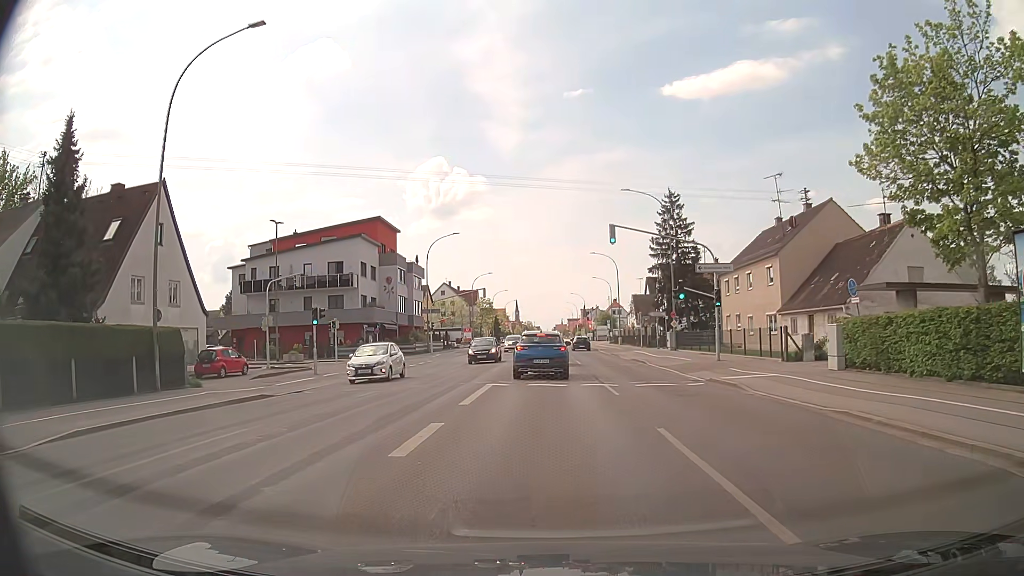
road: tertiary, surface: asphalt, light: Day
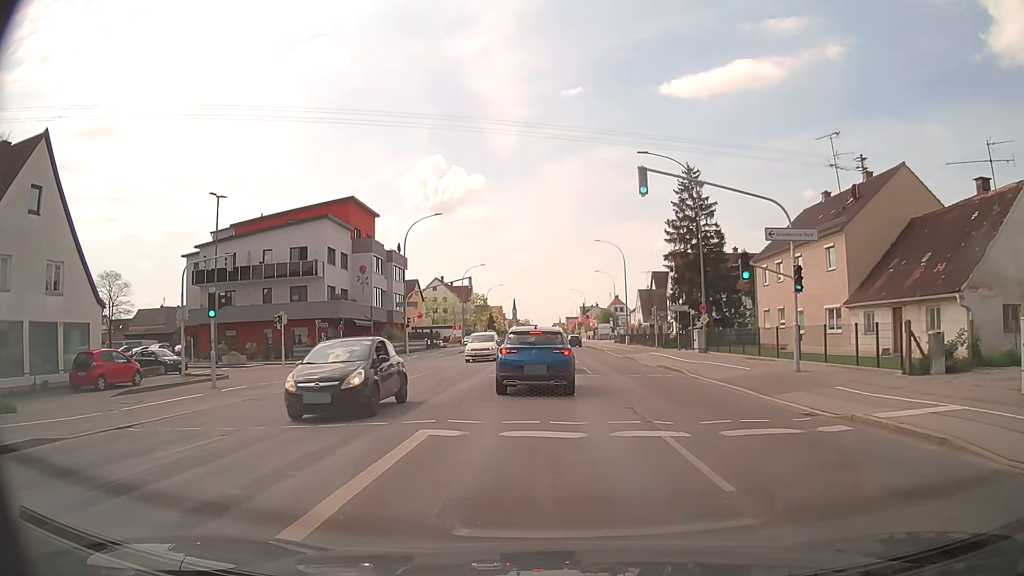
(0.0, +10.0) m; -1°
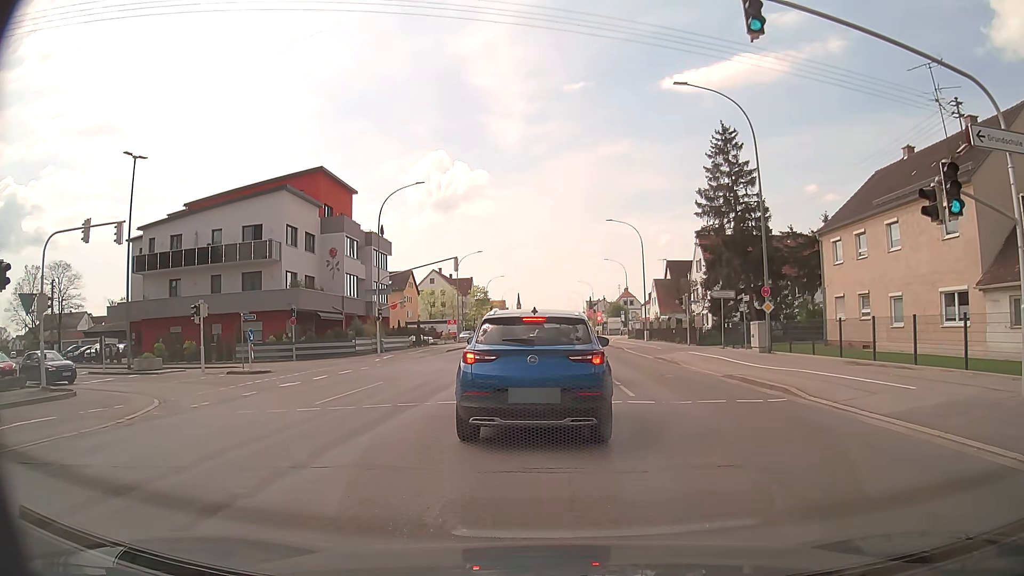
(+0.1, +10.4) m; 0°
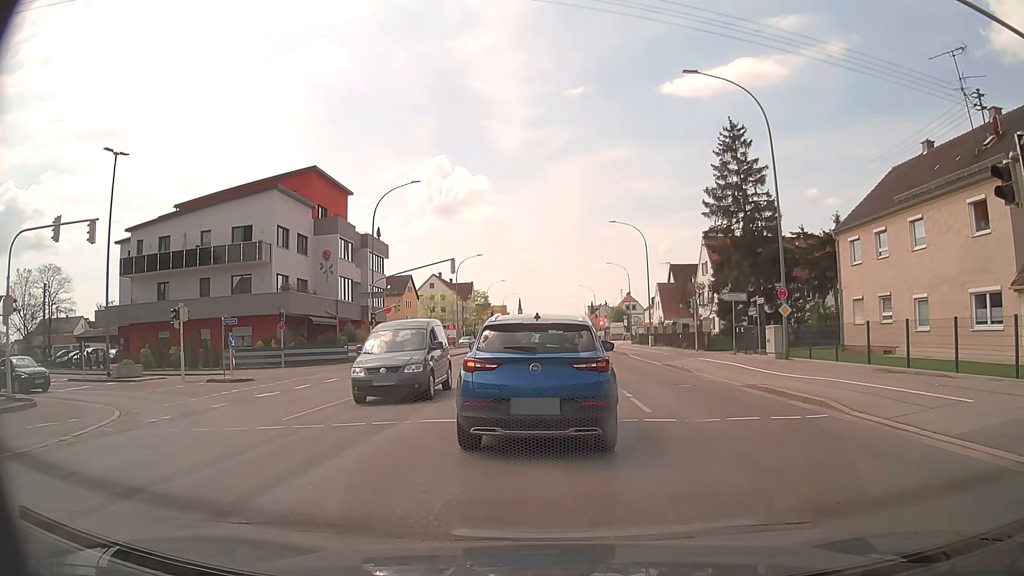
(+0.1, +1.9) m; +2°
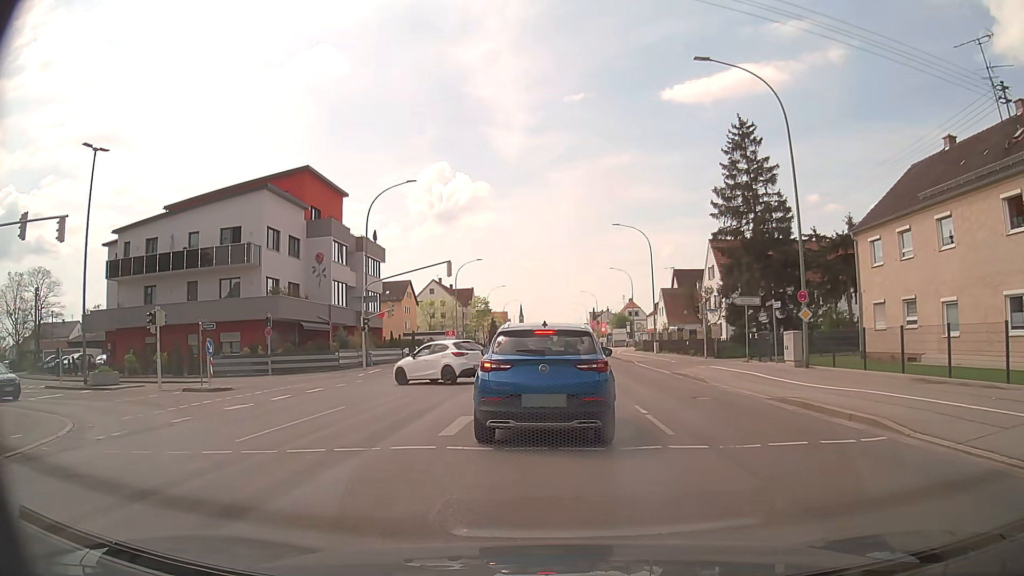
(0.0, +2.3) m; -1°
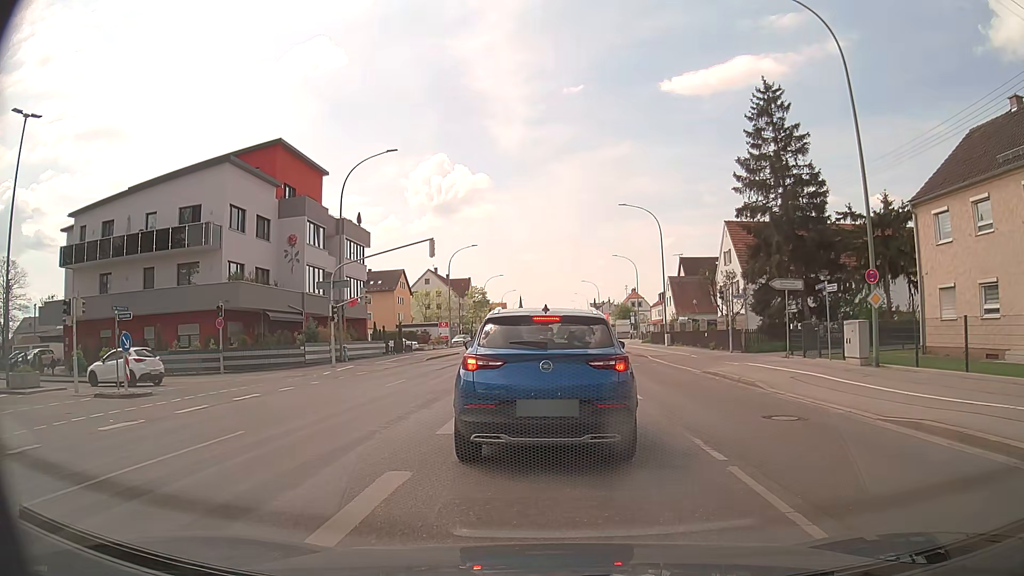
(-0.1, +5.7) m; -1°
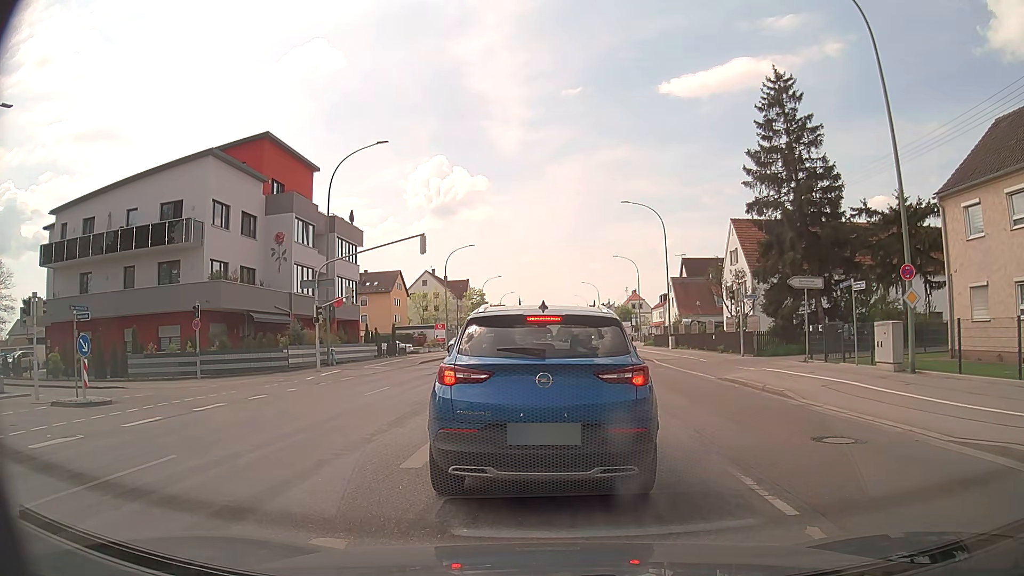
(0.0, +2.0) m; -1°
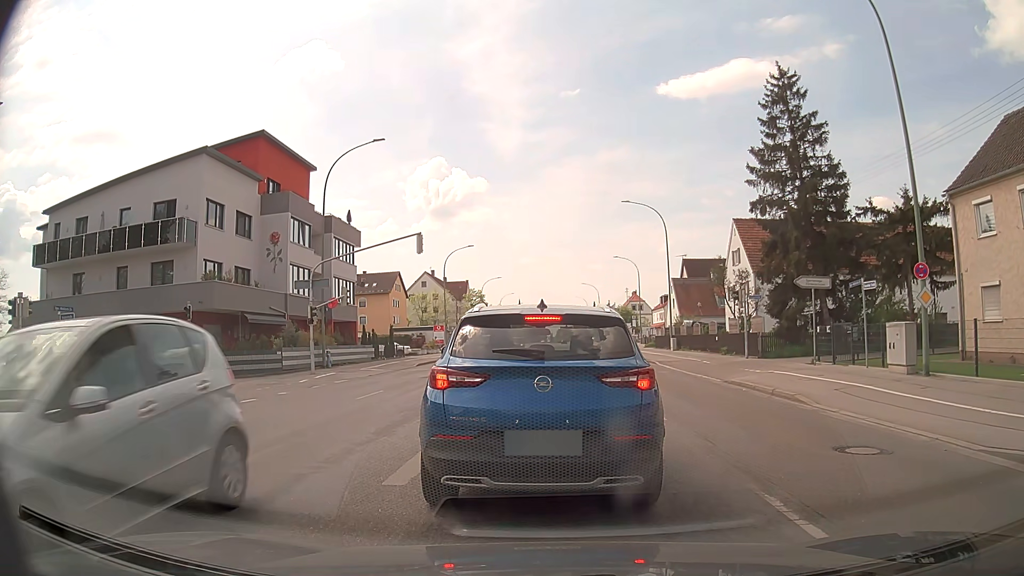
(0.0, +0.7) m; 0°
(0, +10) (0, +20) (+1, +30) (+1, +40) (+1, +50) (+2, +60) (+2, +70) (+2, +80) (+3, +90) (+3, +100) m
